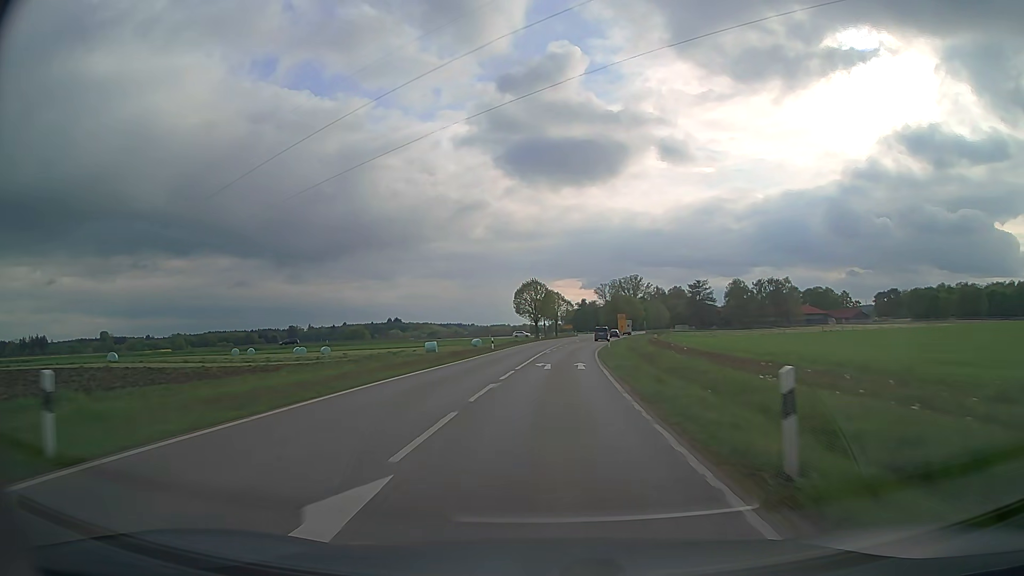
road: secondary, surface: asphalt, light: Day
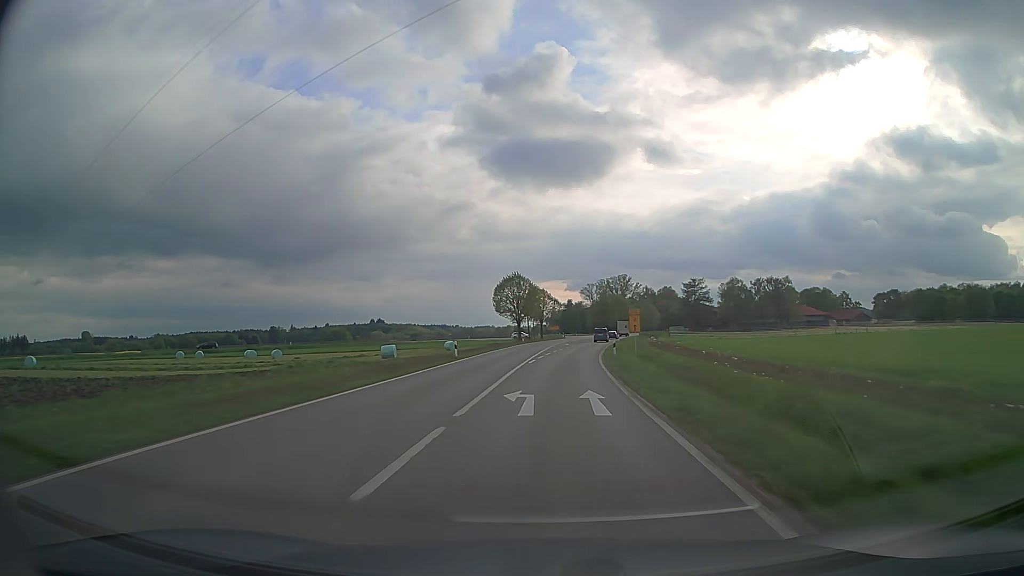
(+0.1, +13.9) m; +1°
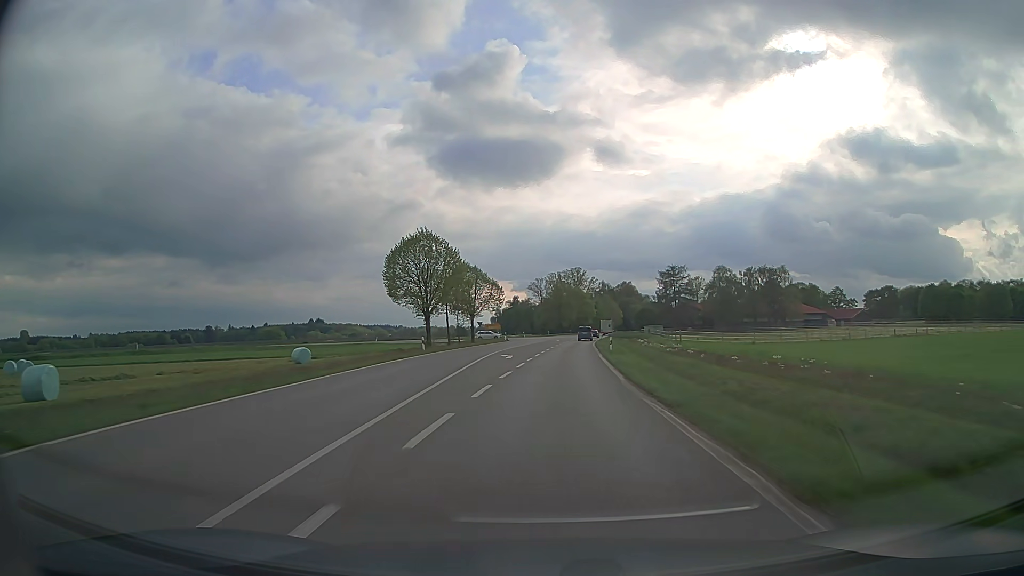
(+1.5, +40.8) m; +4°
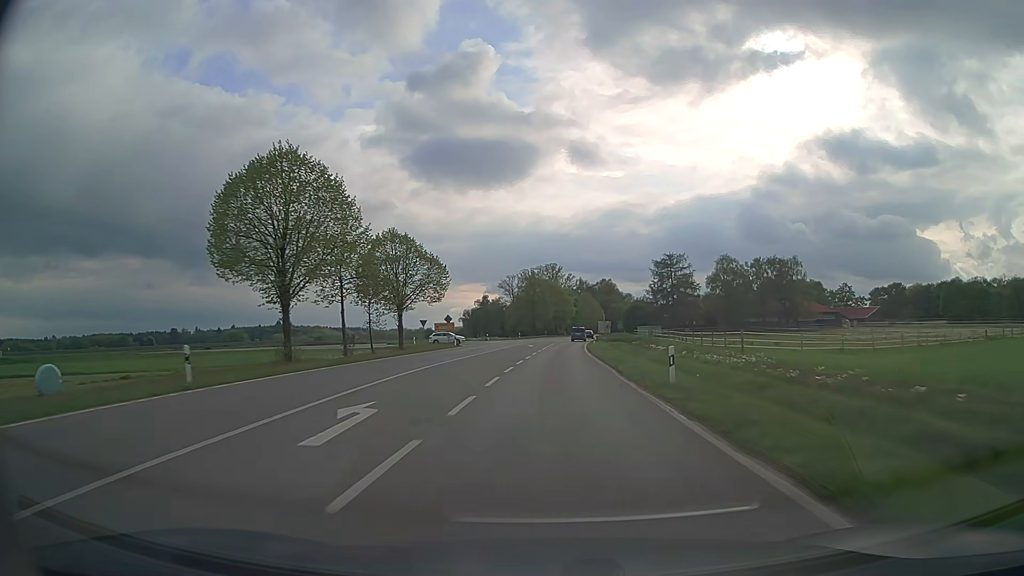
(+0.7, +27.0) m; +2°
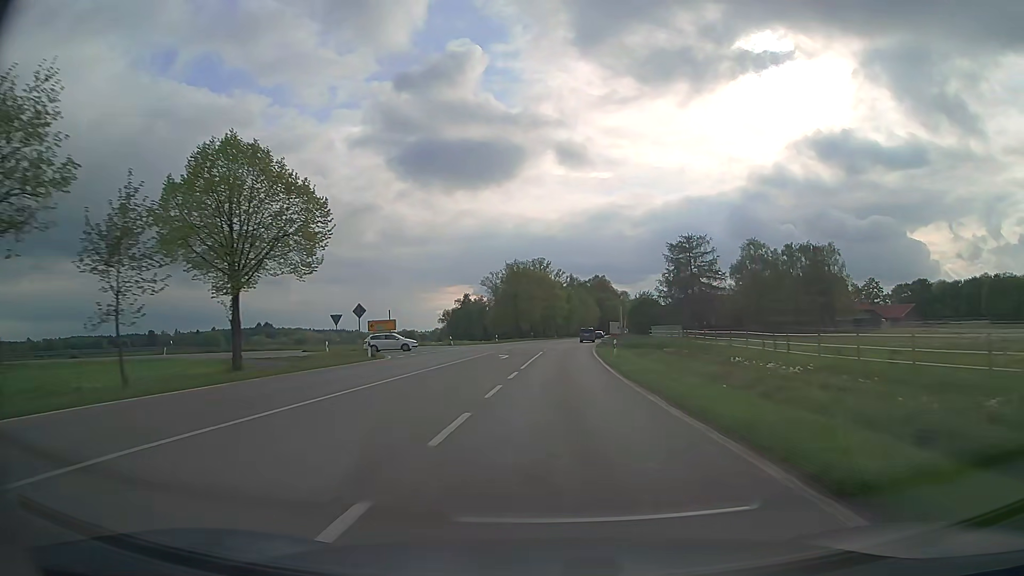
(+0.3, +26.9) m; +1°
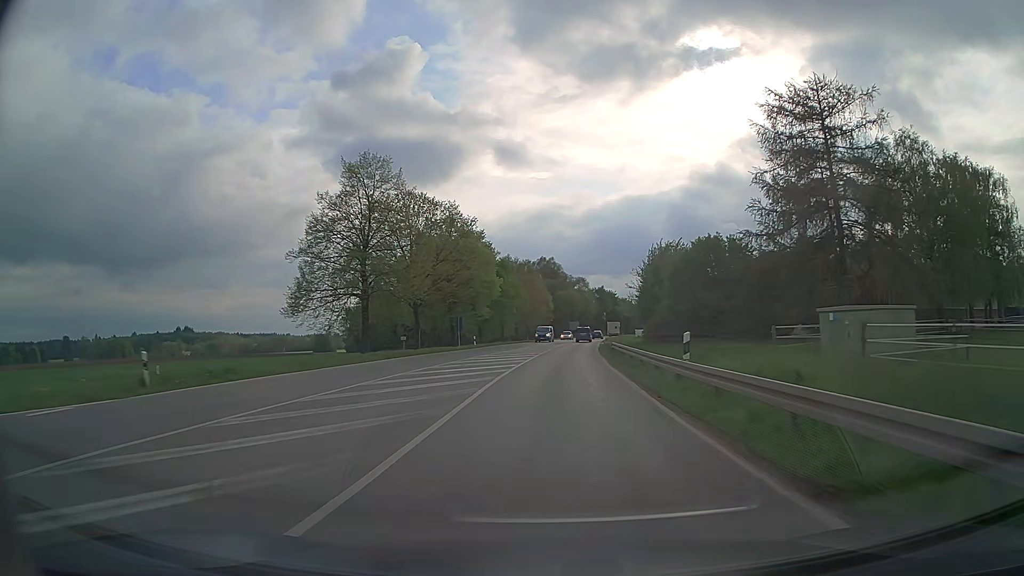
(+2.7, +66.6) m; +5°
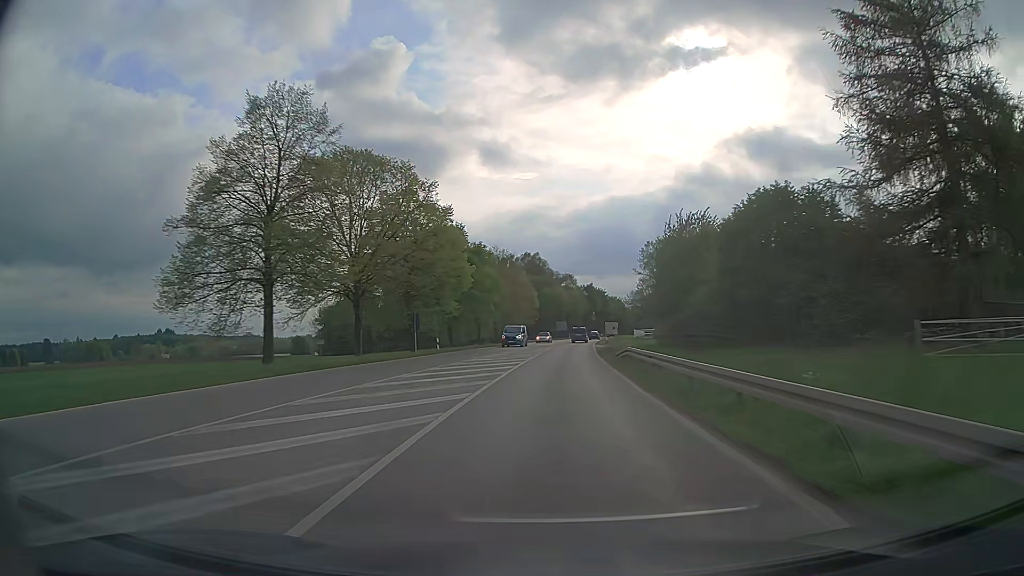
(+0.2, +13.3) m; +1°
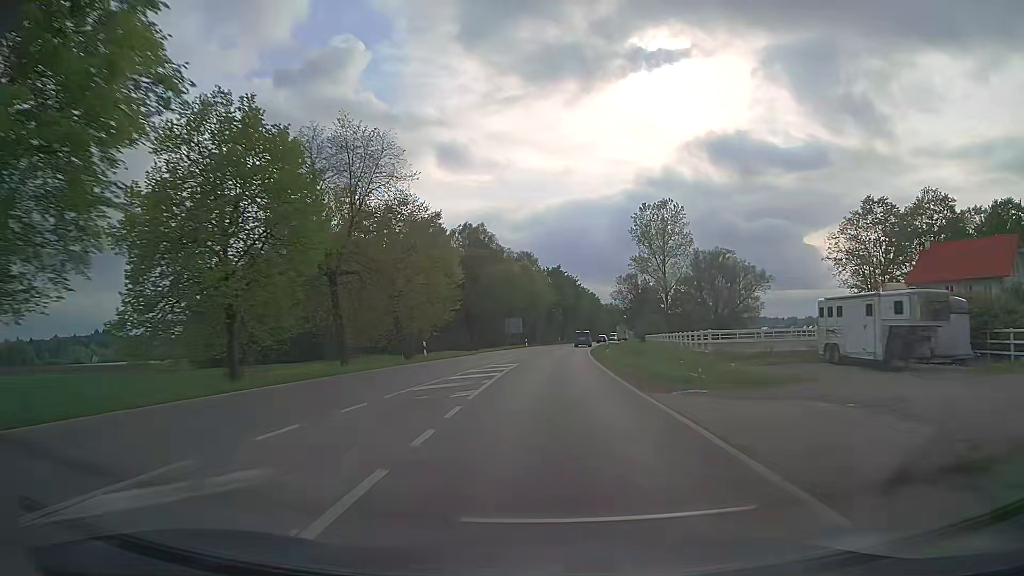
(+1.8, +53.5) m; +4°
(0, +10) (0, +20) (+1, +30) (+1, +40) (+2, +50) (+2, +60) (+3, +70) (+4, +80) (+6, +90) (+7, +100) m
